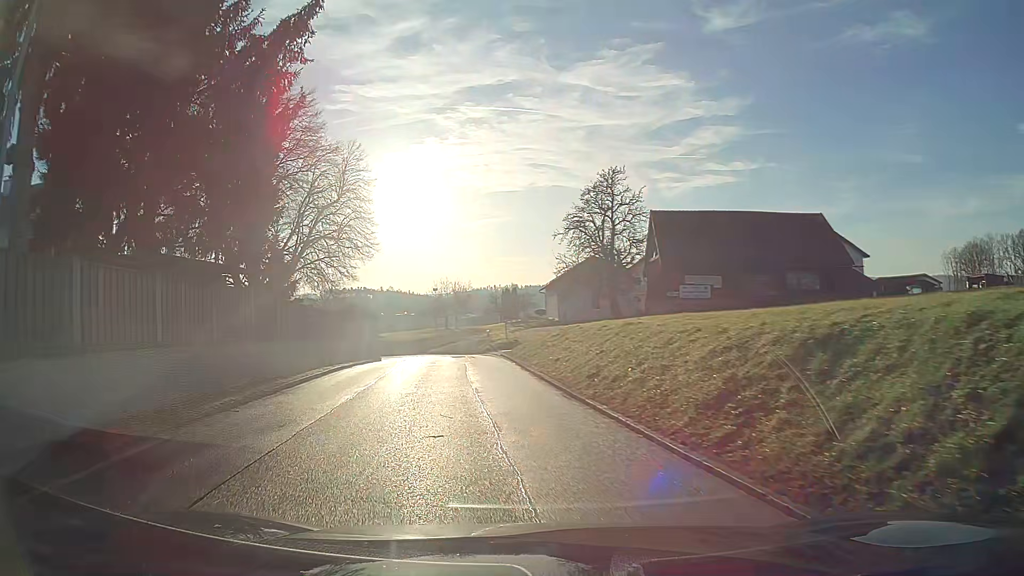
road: tertiary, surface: asphalt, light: Day
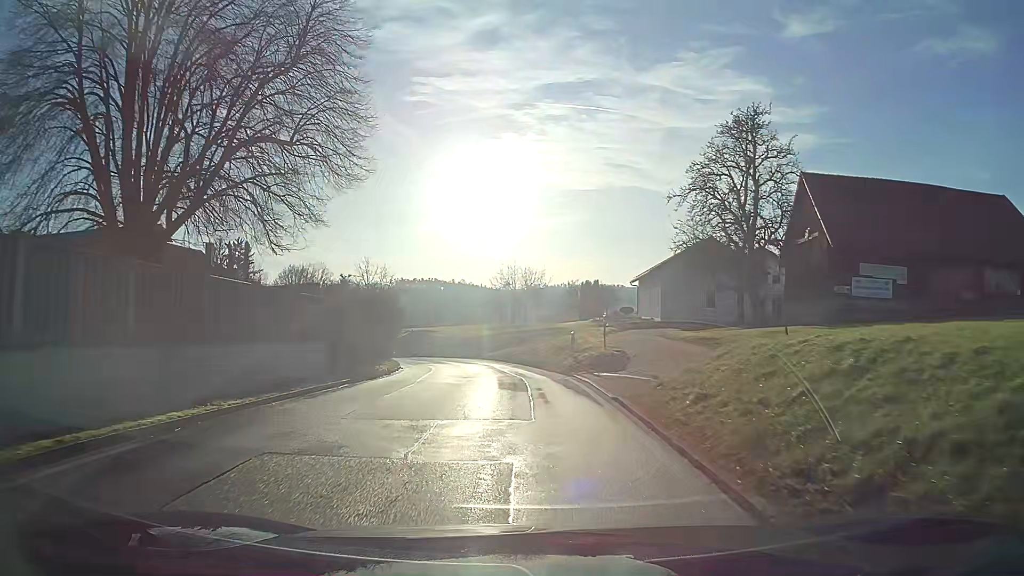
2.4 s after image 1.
(-0.8, +18.3) m; -4°
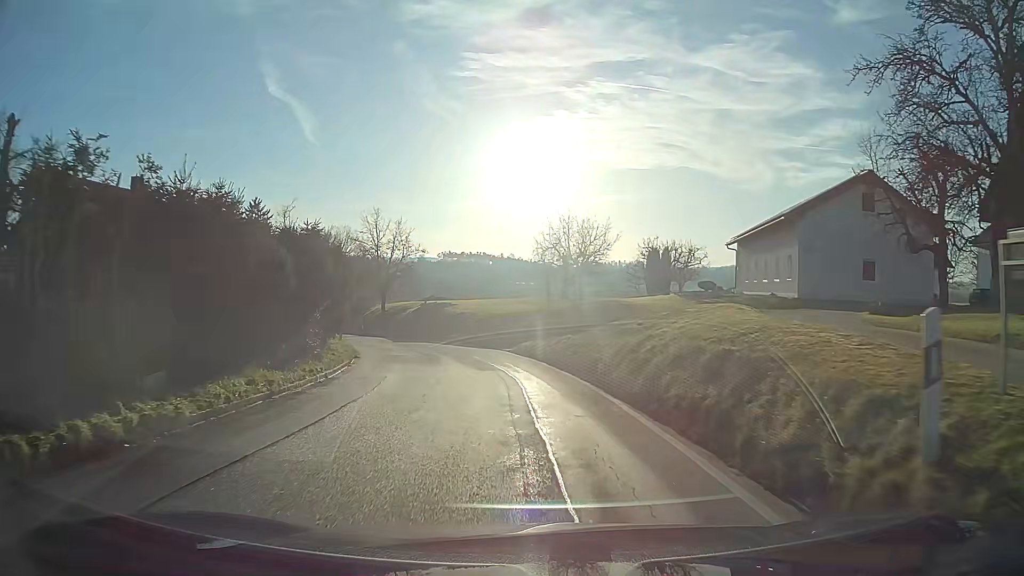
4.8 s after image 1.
(-0.7, +19.9) m; -4°
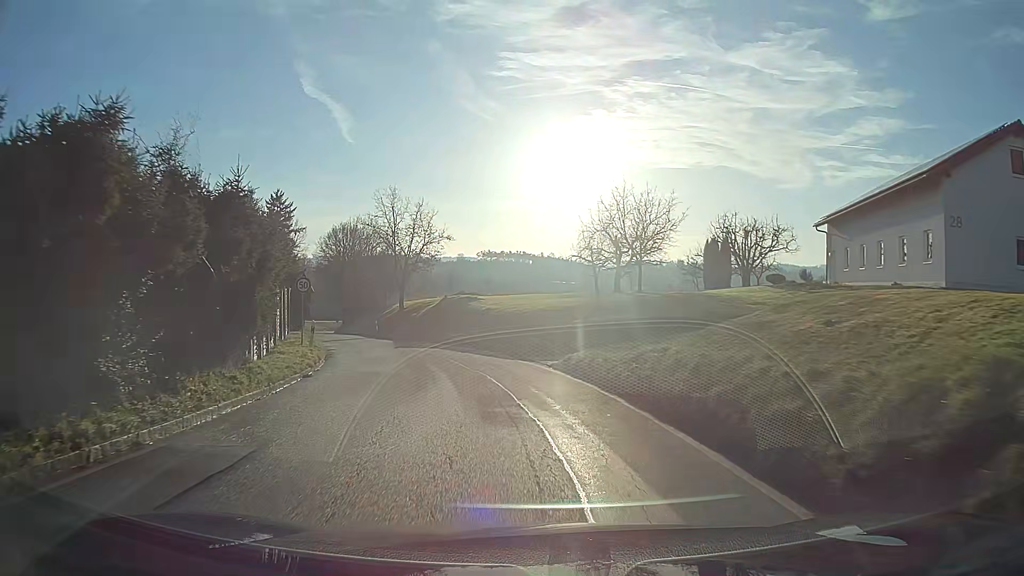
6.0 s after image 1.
(-0.3, +10.3) m; -4°
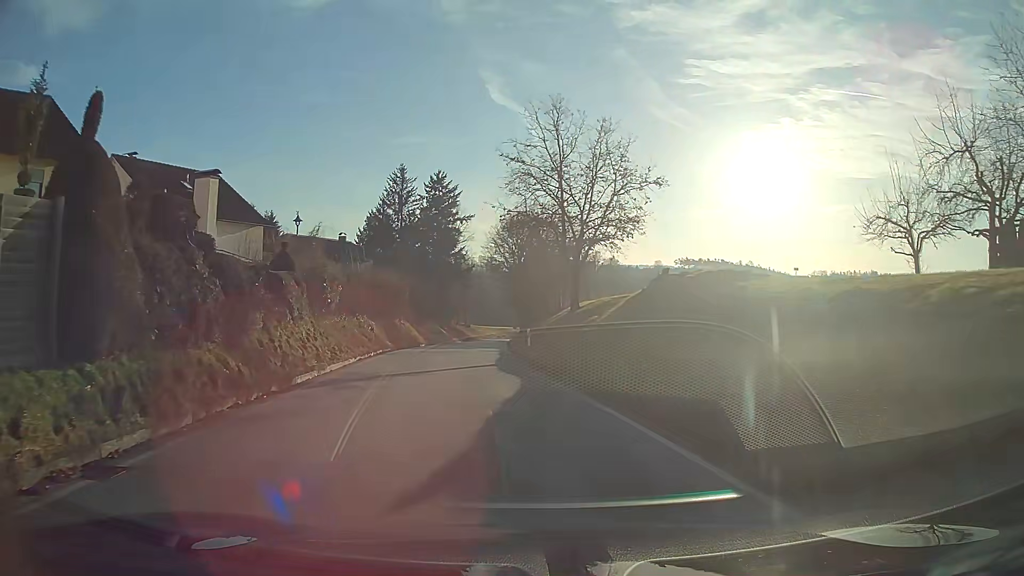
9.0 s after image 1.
(-3.6, +25.4) m; -17°
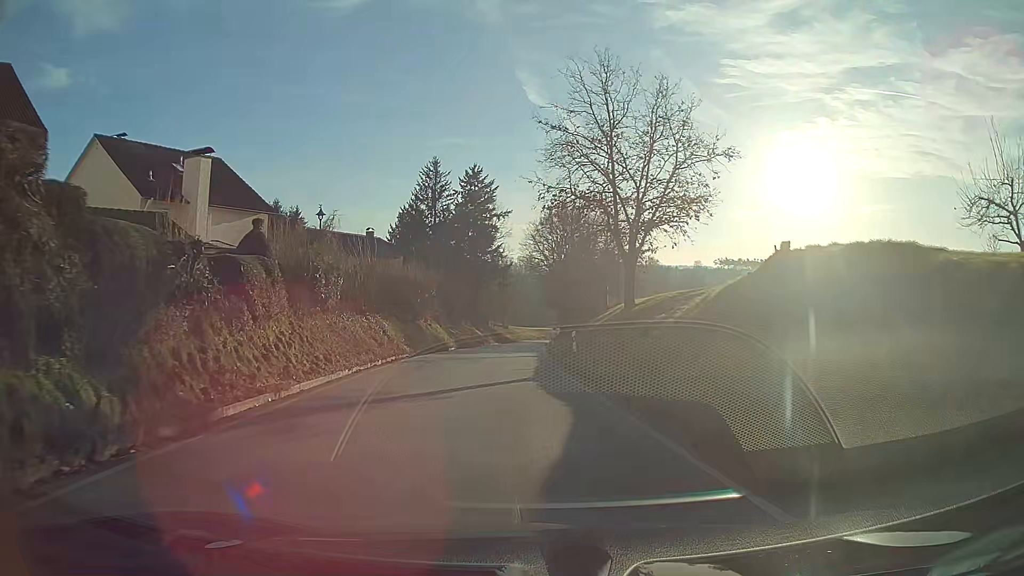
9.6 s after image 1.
(-0.1, +5.7) m; -2°
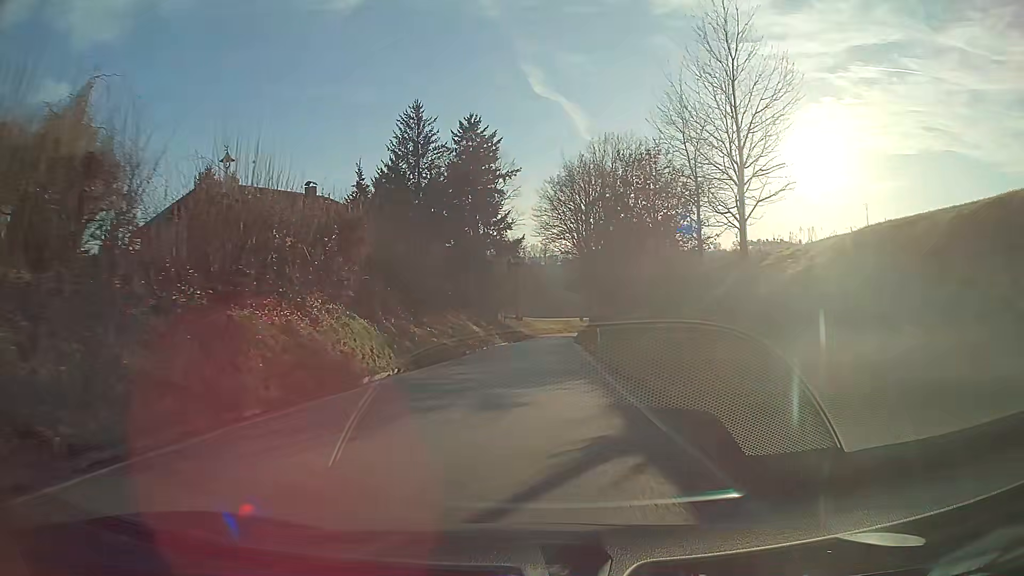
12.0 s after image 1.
(-0.6, +27.5) m; -1°
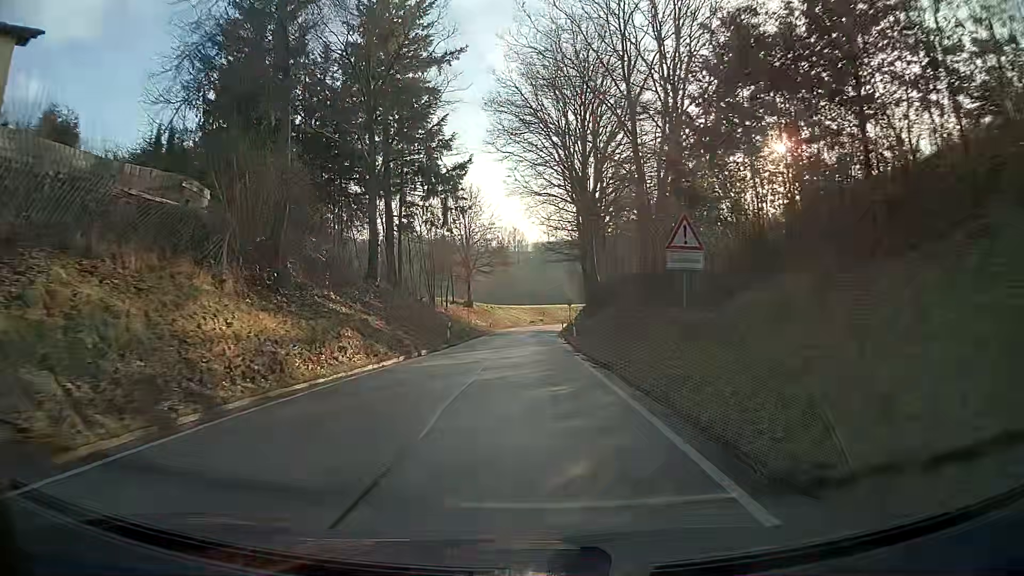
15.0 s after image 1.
(+1.1, +39.6) m; +2°
